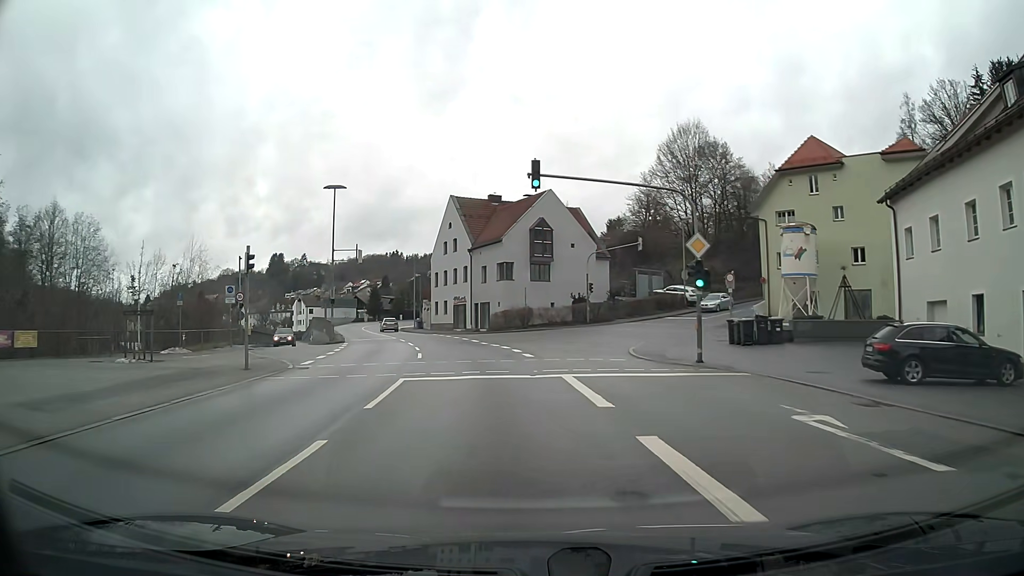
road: primary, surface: asphalt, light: Day
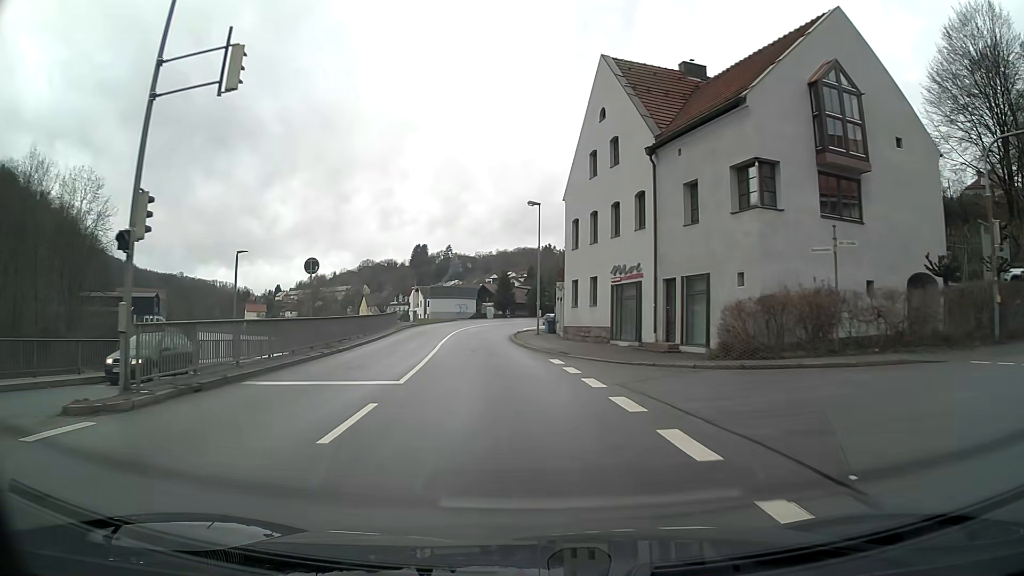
(-3.9, +34.4) m; -13°
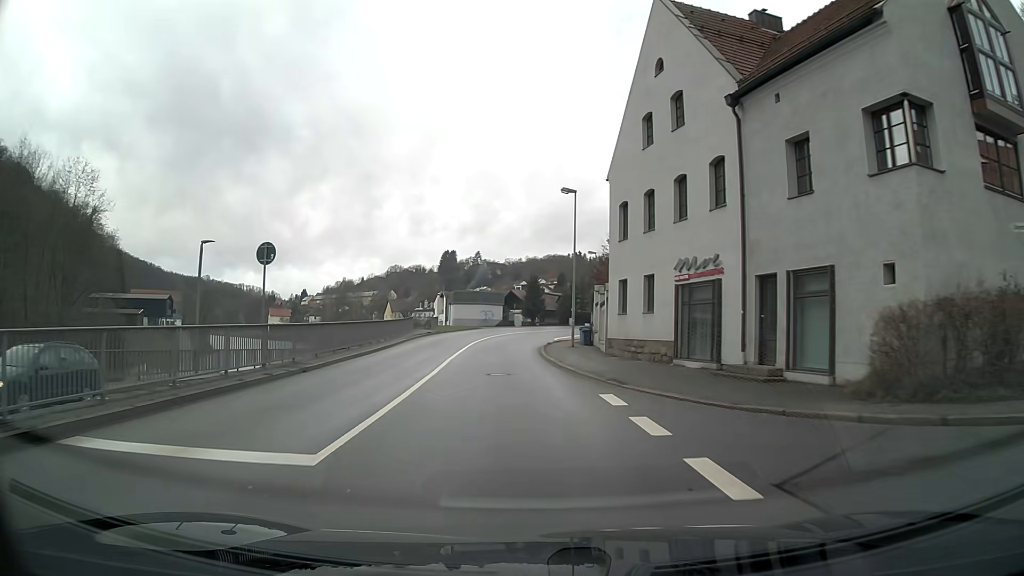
(-0.1, +6.9) m; -2°
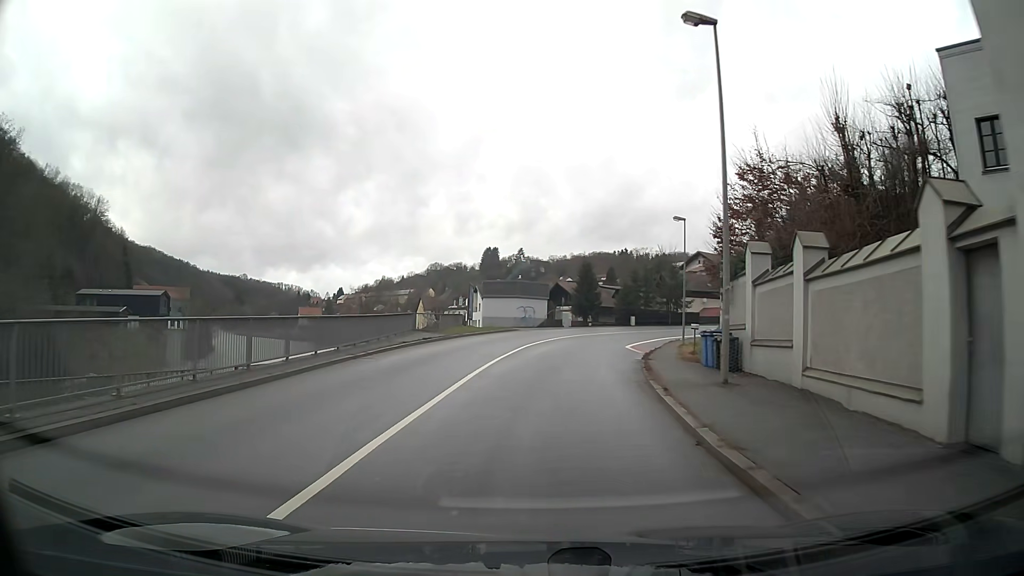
(-0.6, +21.0) m; -1°
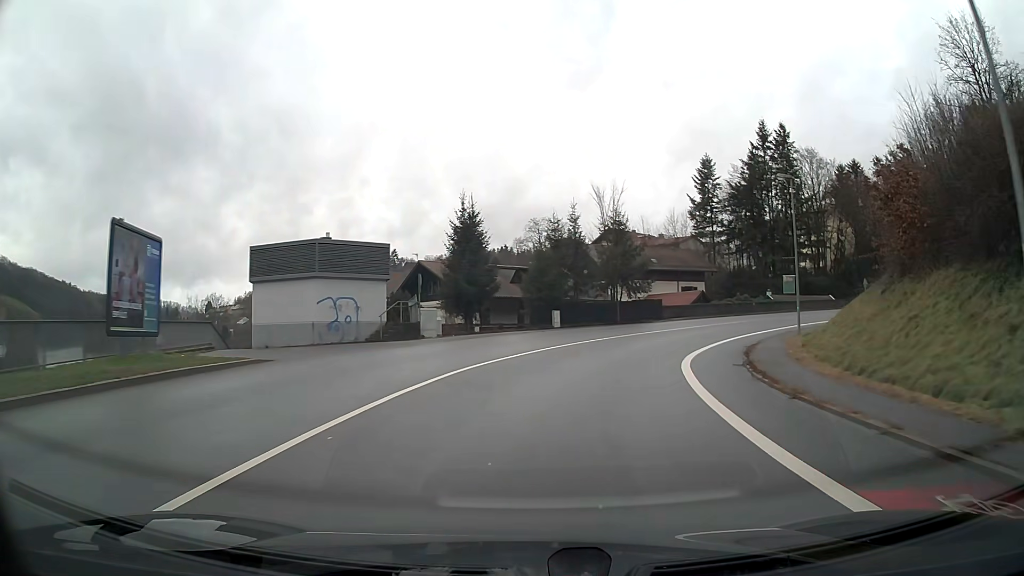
(+2.3, +36.9) m; +11°
(+1, +10) (+2, +20) (+6, +29) (+11, +38) (+17, +46) (+24, +52) (+33, +58) (+41, +64) (+49, +69) (+58, +74) m
